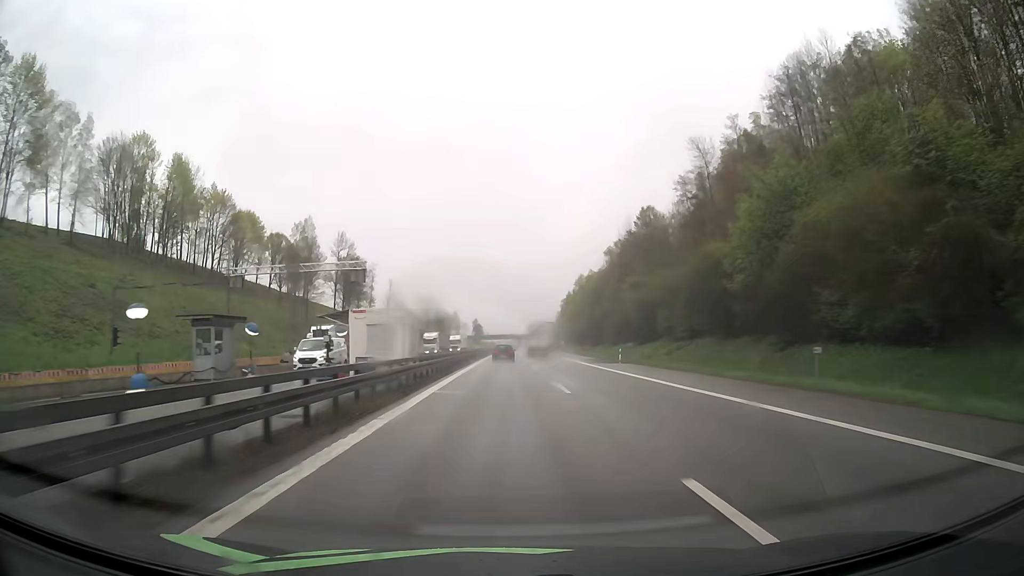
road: motorway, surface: asphalt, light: Day
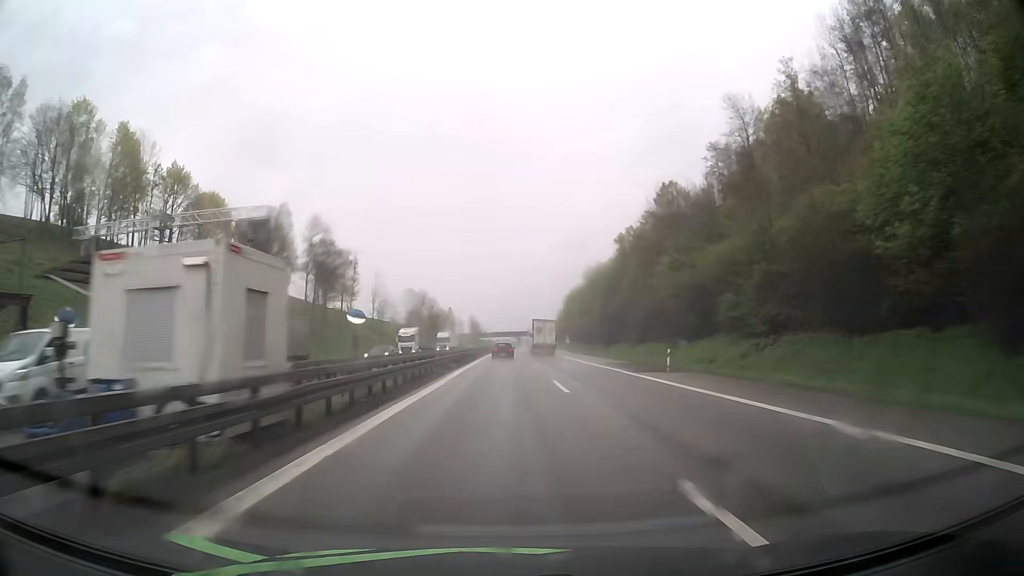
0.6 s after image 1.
(0.0, +18.3) m; 0°
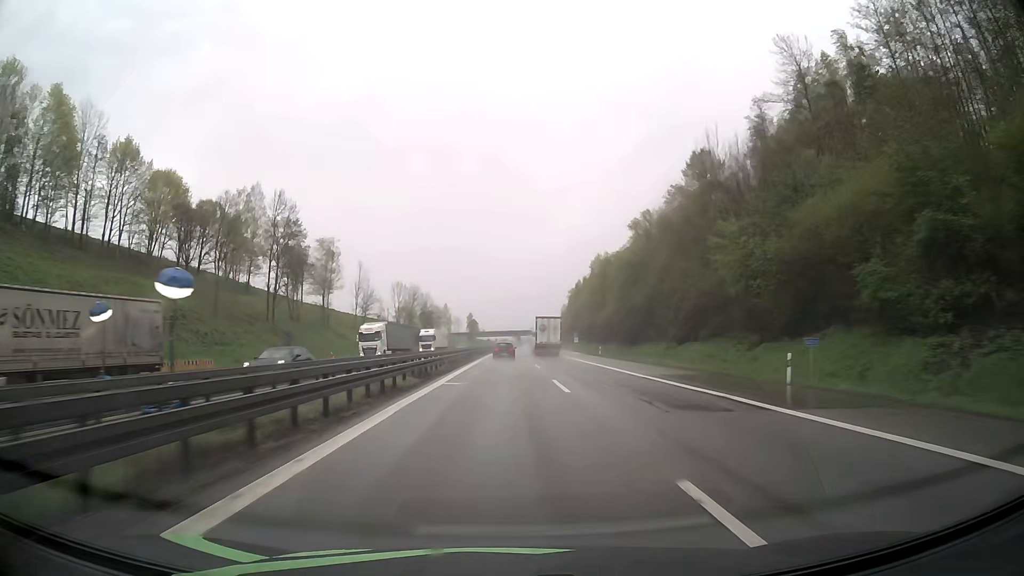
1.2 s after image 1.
(0.0, +18.2) m; 0°
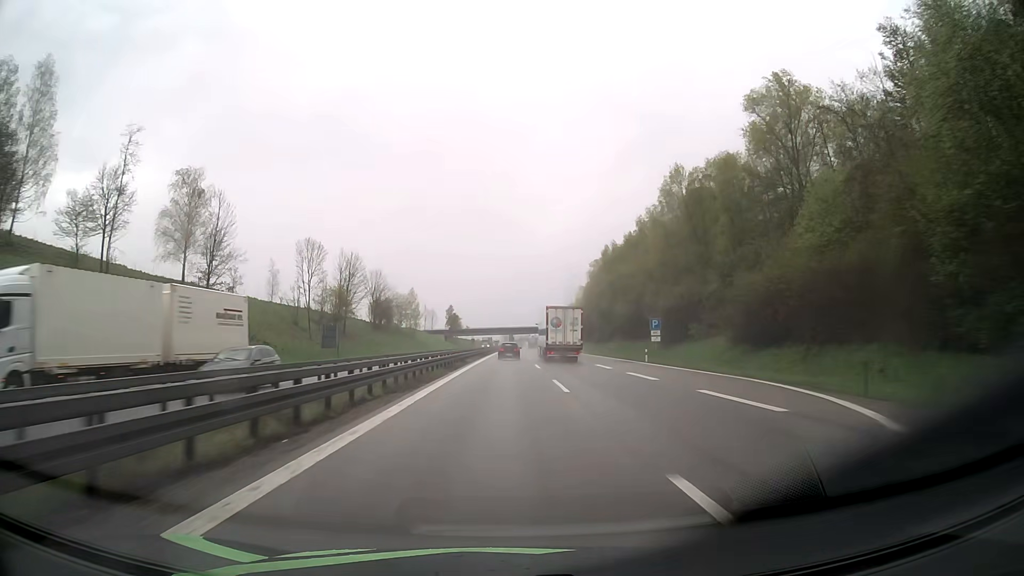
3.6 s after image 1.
(+0.4, +72.0) m; +1°
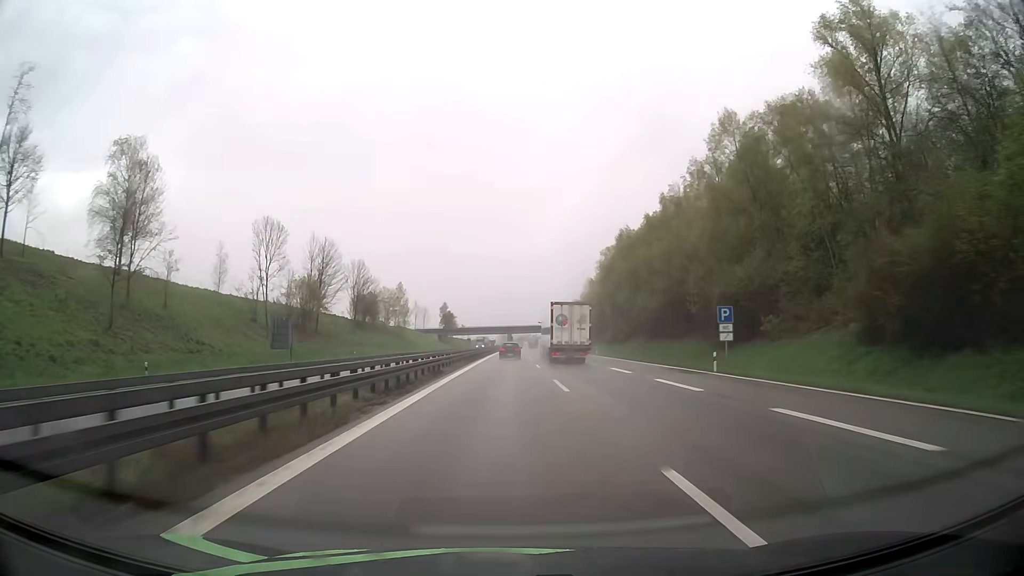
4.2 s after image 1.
(+0.1, +17.7) m; 0°
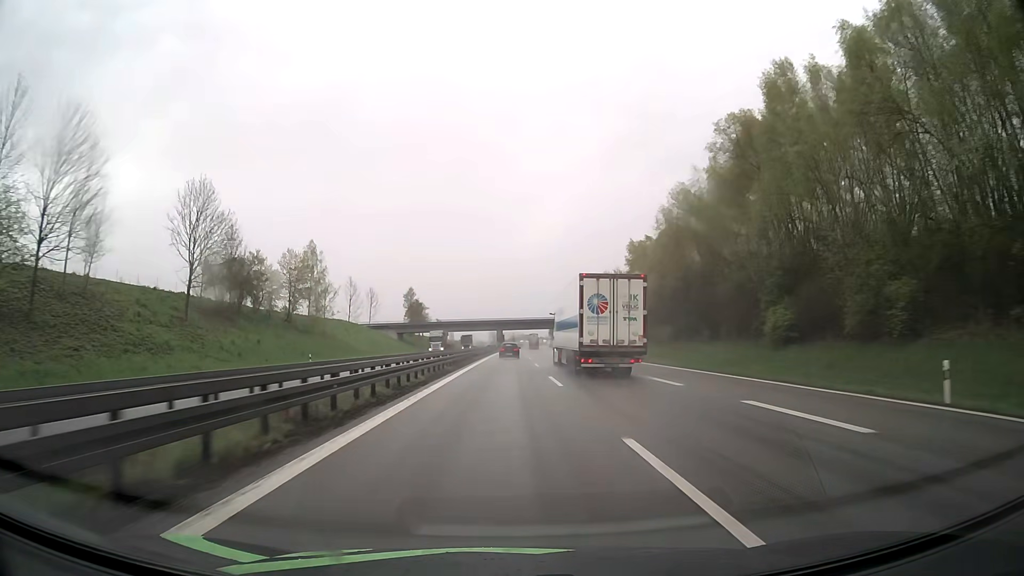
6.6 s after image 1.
(+0.6, +70.1) m; +1°
(0, +10) (0, +20) (0, +30) (0, +40) (0, +50) (0, +60) (0, +70) (0, +80) (+1, +90) (+1, +100) m
